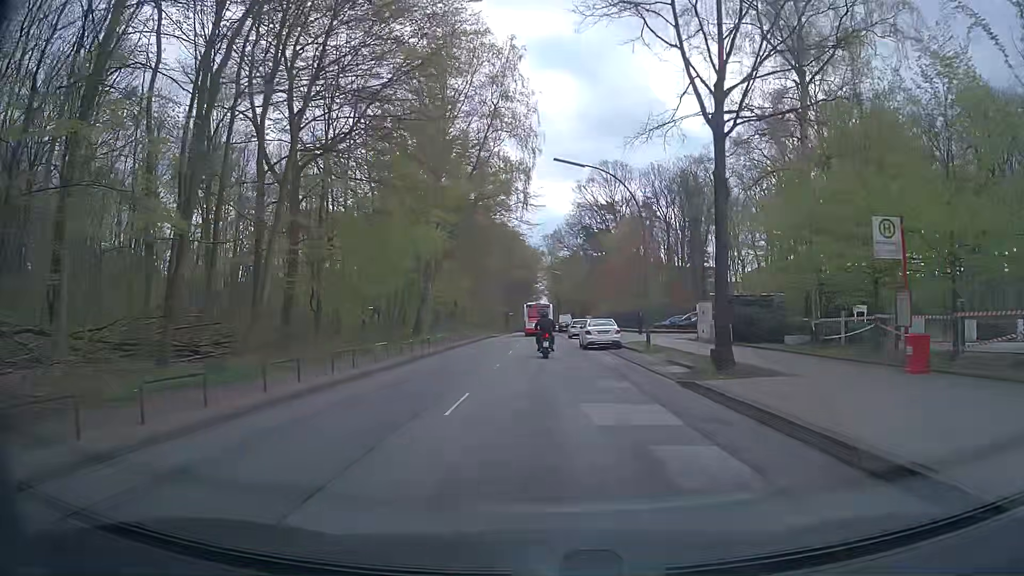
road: tertiary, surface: asphalt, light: Day
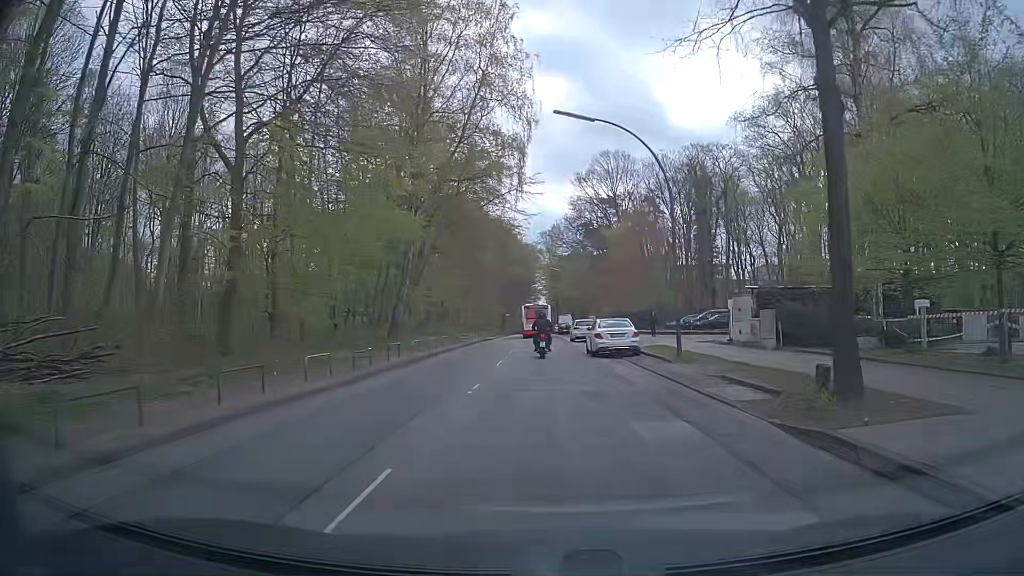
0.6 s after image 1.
(0.0, +6.5) m; 0°
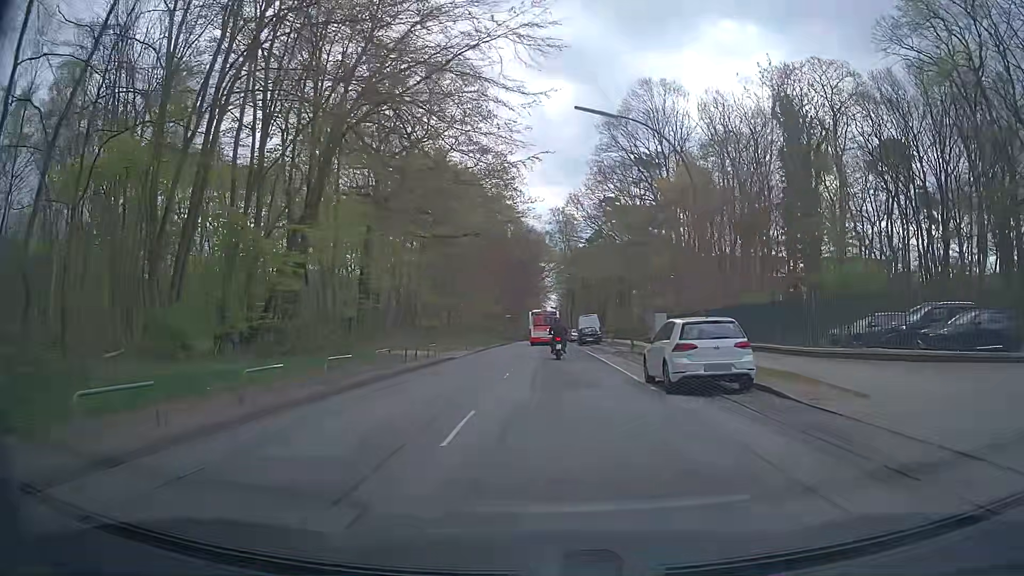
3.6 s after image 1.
(0.0, +31.2) m; 0°
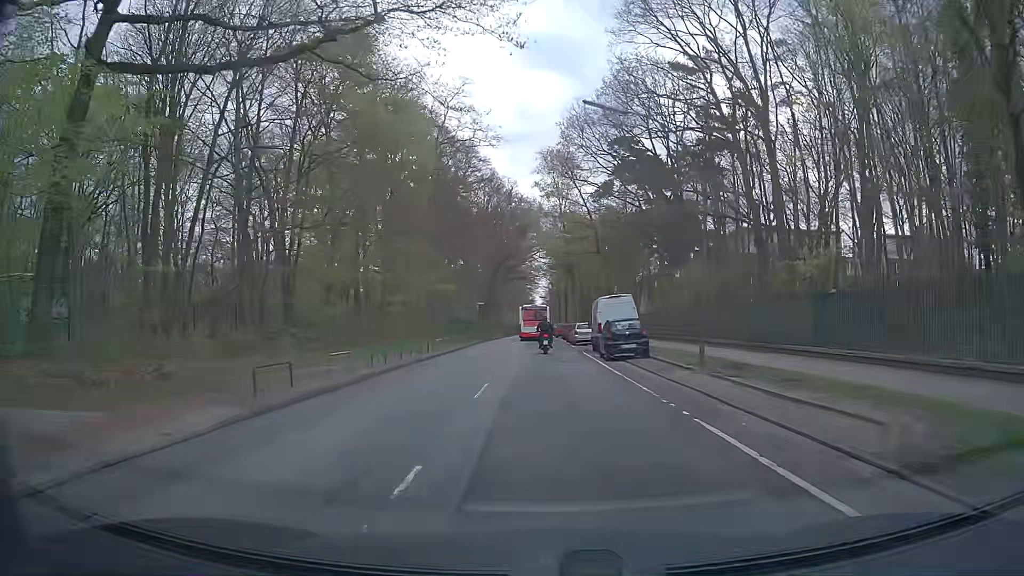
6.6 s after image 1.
(+0.3, +30.6) m; 0°
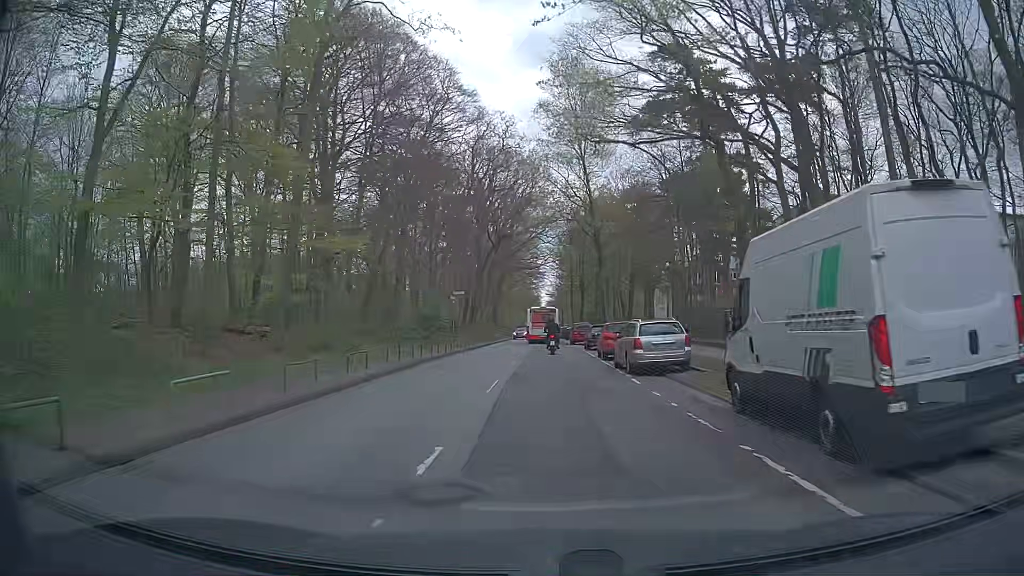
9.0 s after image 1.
(-0.1, +26.0) m; 0°
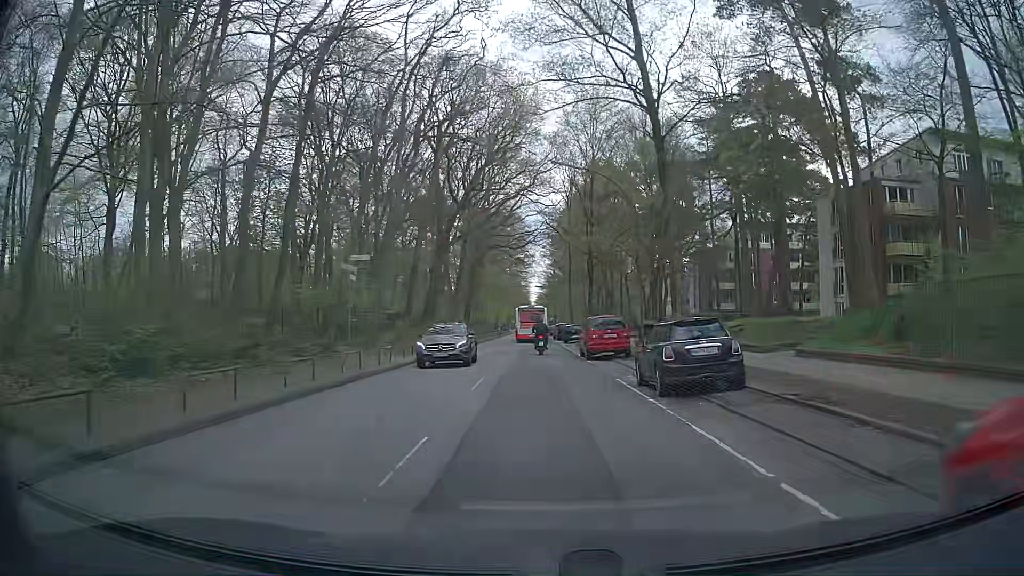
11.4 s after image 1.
(+0.4, +26.3) m; +2°
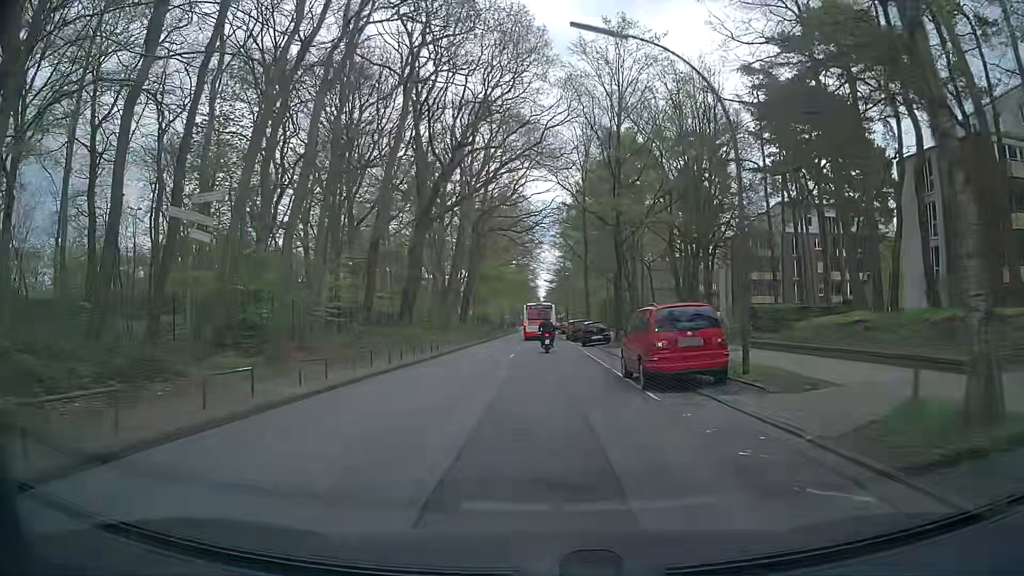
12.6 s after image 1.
(-0.3, +13.1) m; -2°
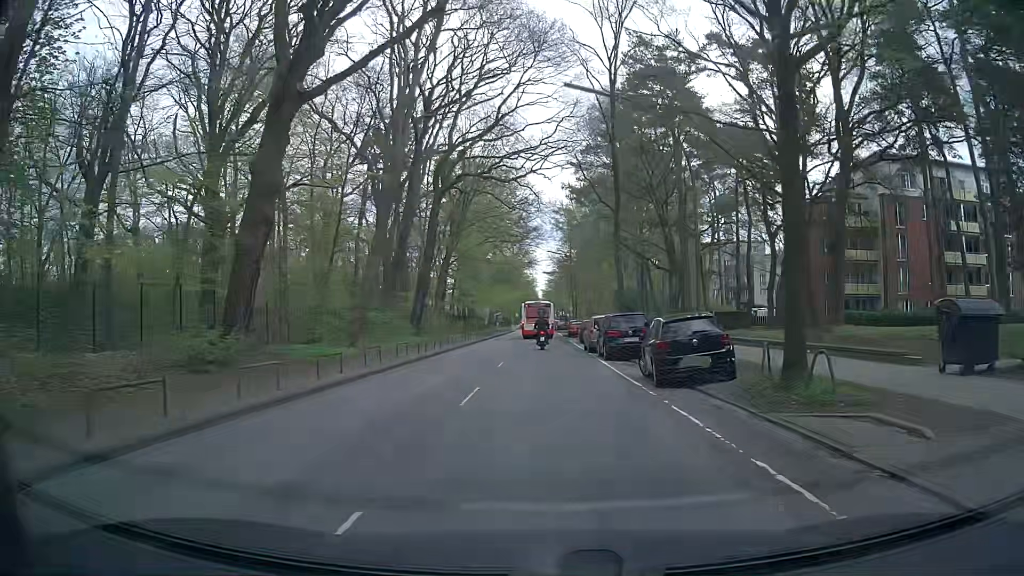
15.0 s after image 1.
(-0.2, +25.8) m; 0°
(0, +10) (0, +20) (0, +30) (0, +40) (0, +50) (-1, +60) (-1, +70) (-1, +80) (-1, +90) (-1, +100) m
